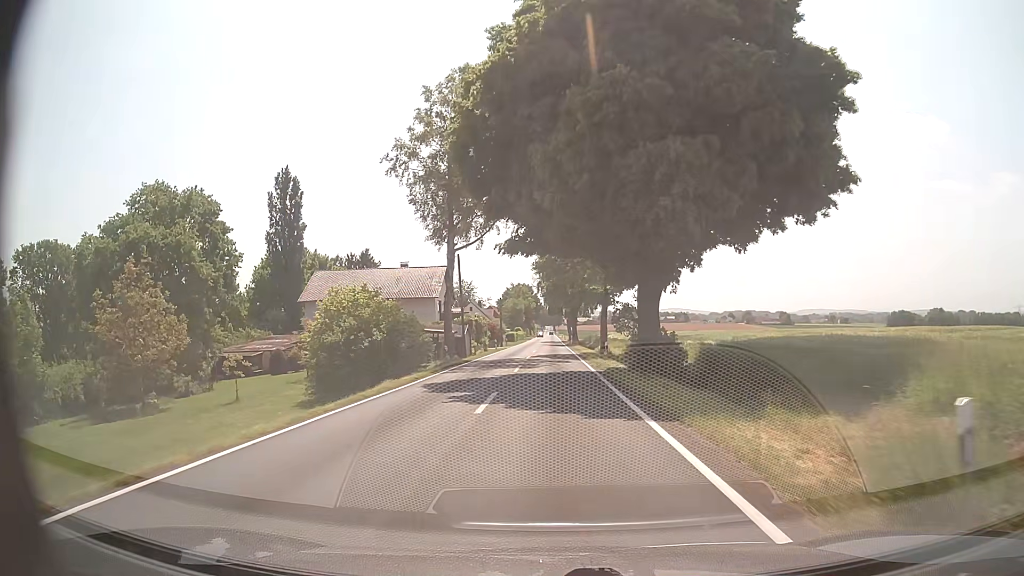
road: tertiary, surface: asphalt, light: Day
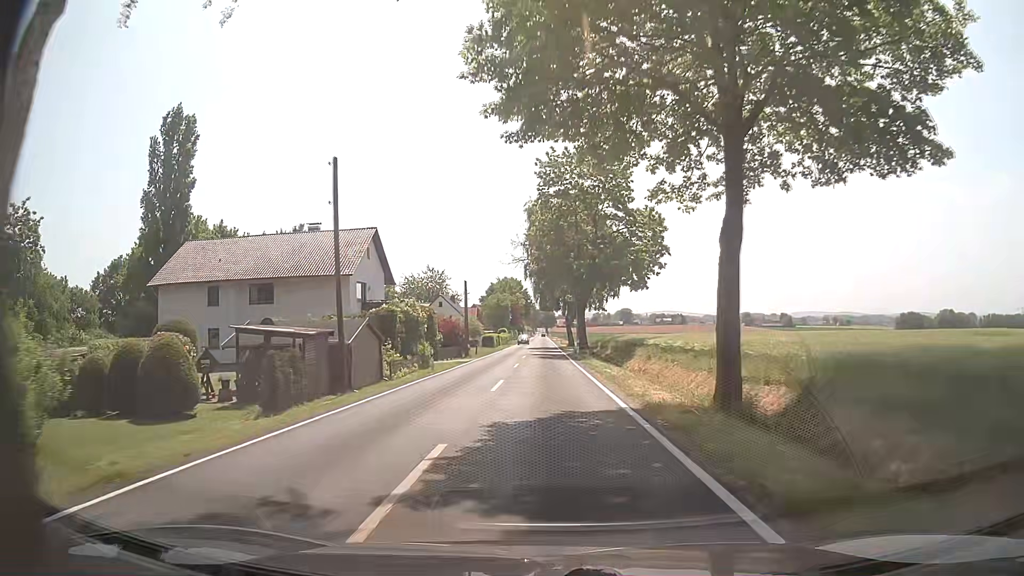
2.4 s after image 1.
(+0.1, +31.0) m; +1°
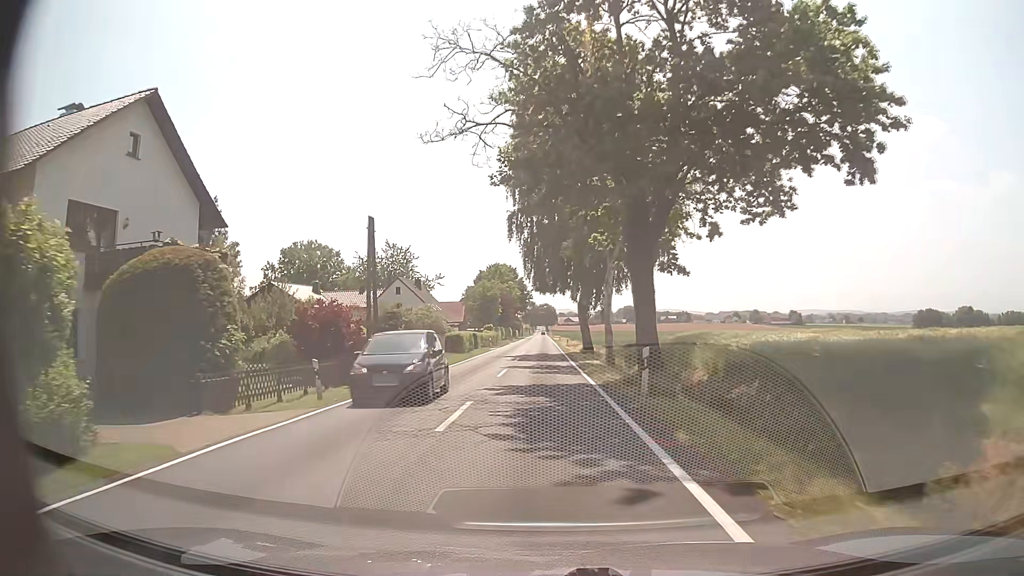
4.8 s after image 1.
(-0.1, +31.1) m; 0°
(0, +10) (0, +20) (0, +30) (0, +40) (0, +50) (0, +60) (0, +70) (0, +80) (0, +90) (0, +100) m
